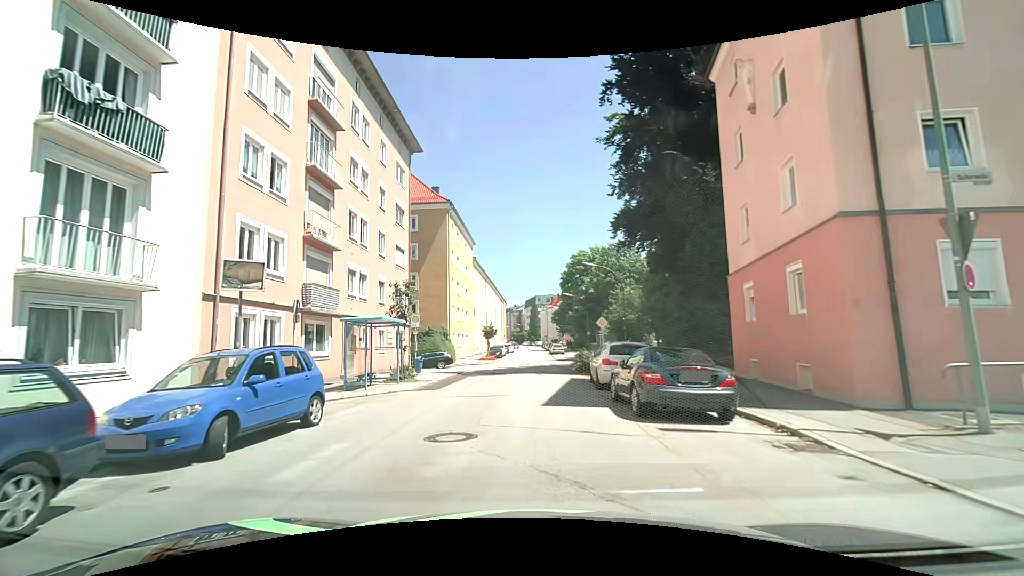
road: tertiary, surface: asphalt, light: Day
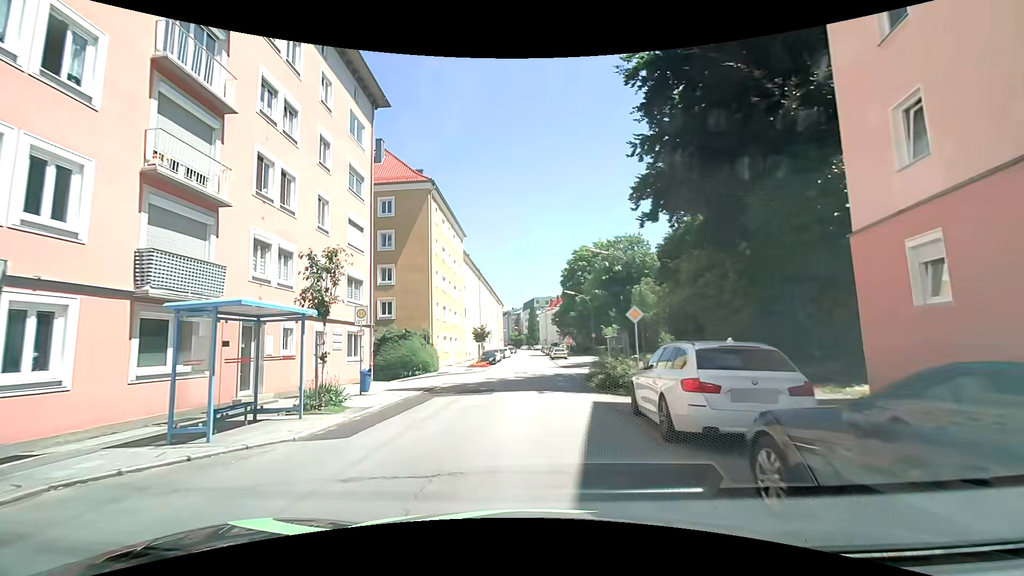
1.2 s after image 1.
(+0.1, +7.9) m; 0°
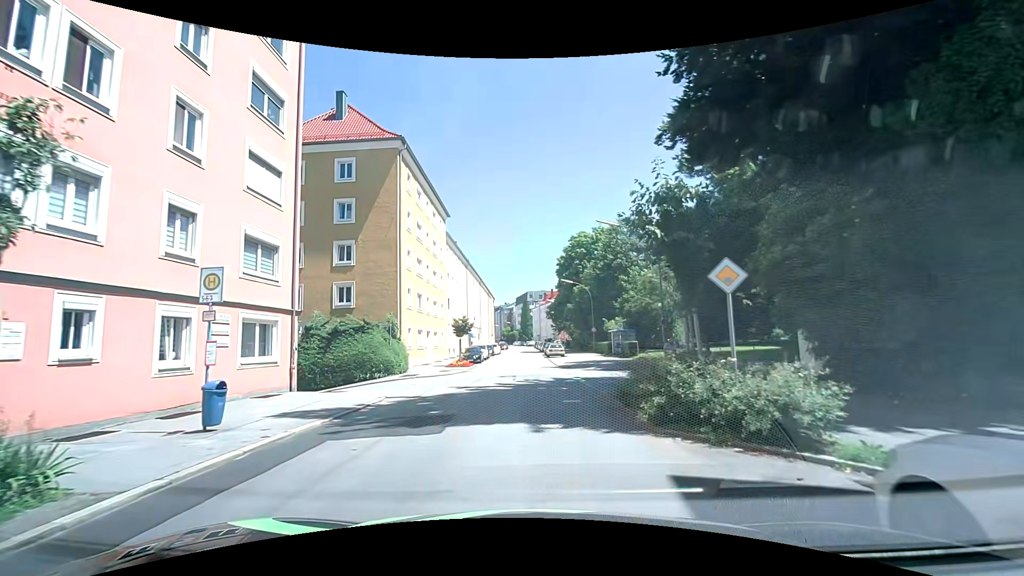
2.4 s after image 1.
(+0.2, +7.9) m; -1°
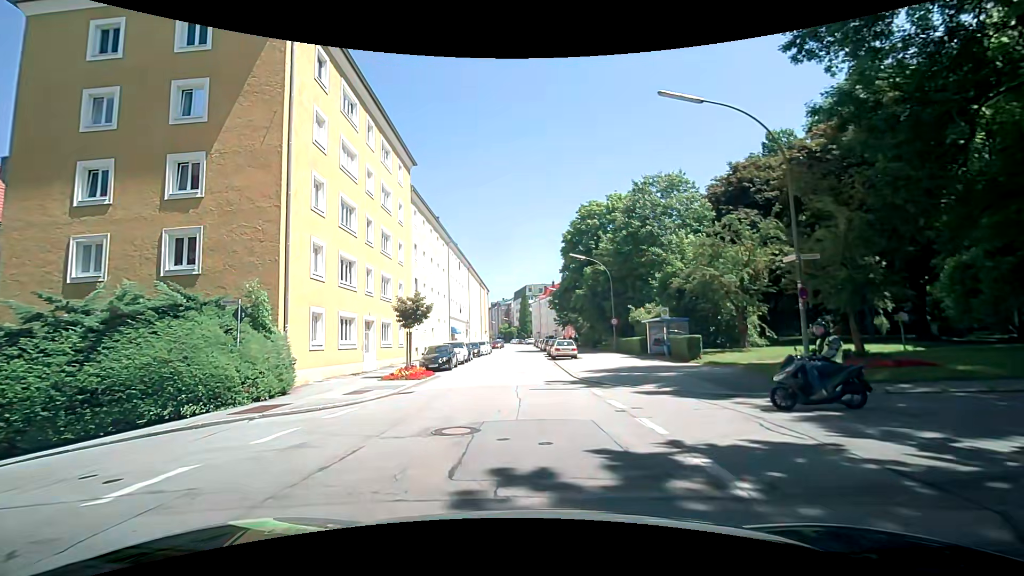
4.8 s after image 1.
(+0.5, +15.6) m; +2°
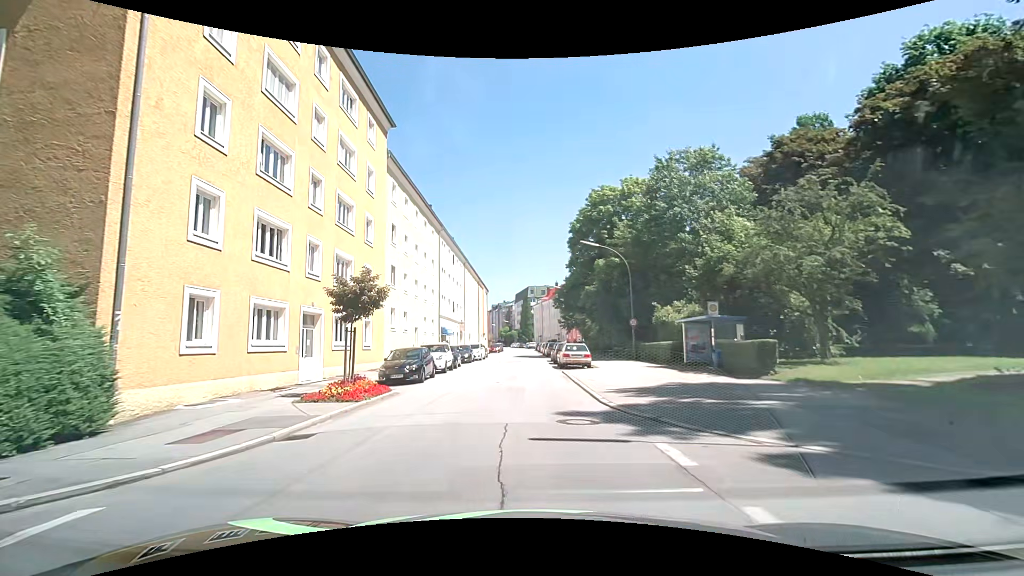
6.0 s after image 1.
(-0.1, +7.6) m; 0°
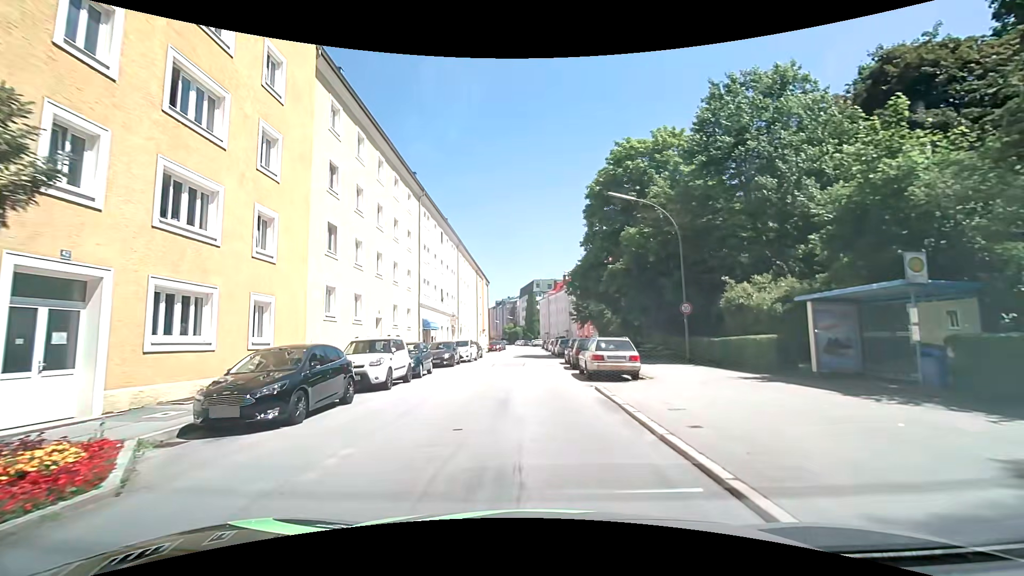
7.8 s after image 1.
(-0.1, +11.4) m; -1°
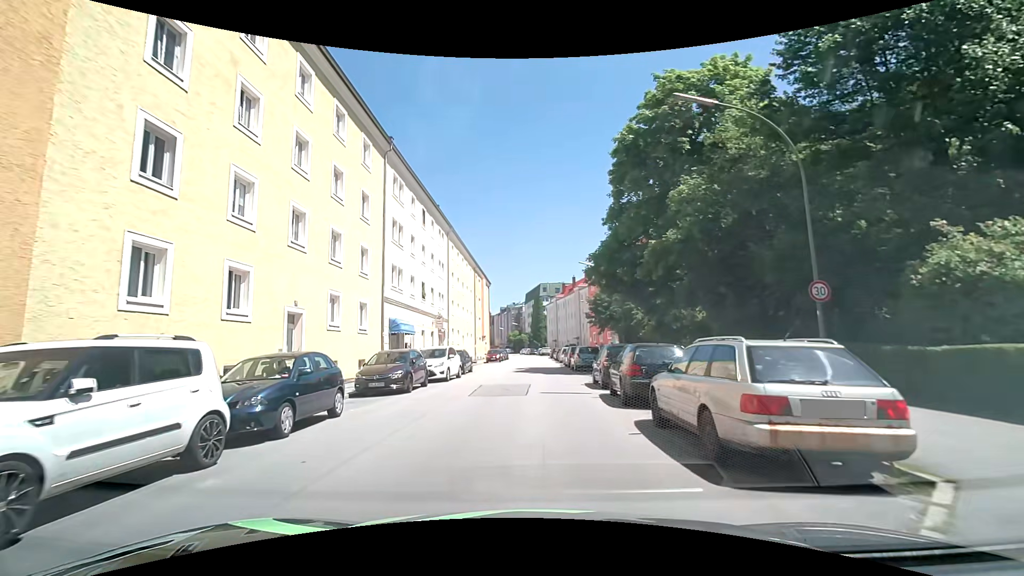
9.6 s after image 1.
(-0.1, +11.2) m; -1°
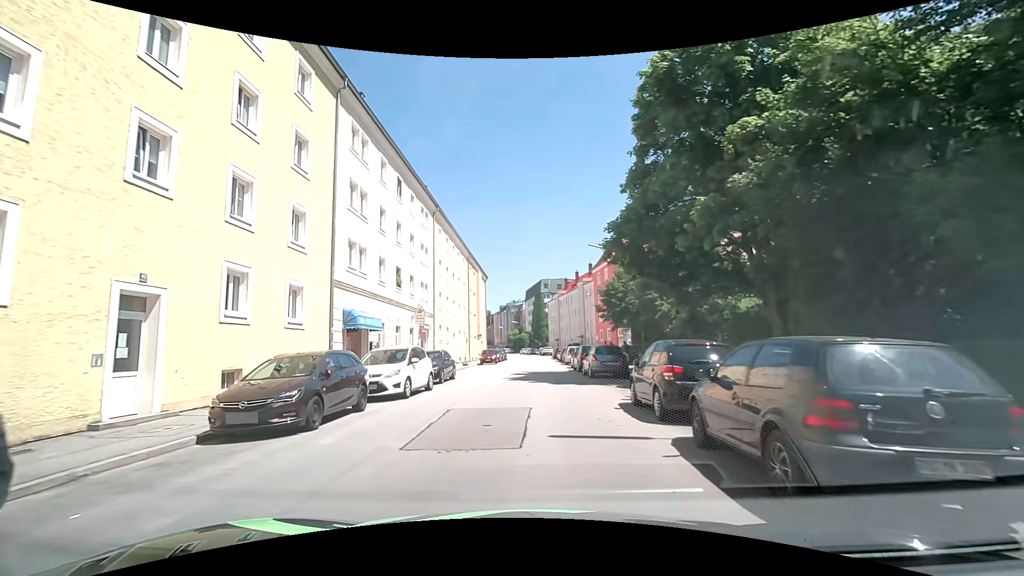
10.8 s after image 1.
(0.0, +7.4) m; -1°
(0, +10) (+1, +20) (+1, +30) (+2, +40) (+2, +50) (+2, +60) (+3, +70) (+3, +80) (+2, +90) (+1, +100) m
